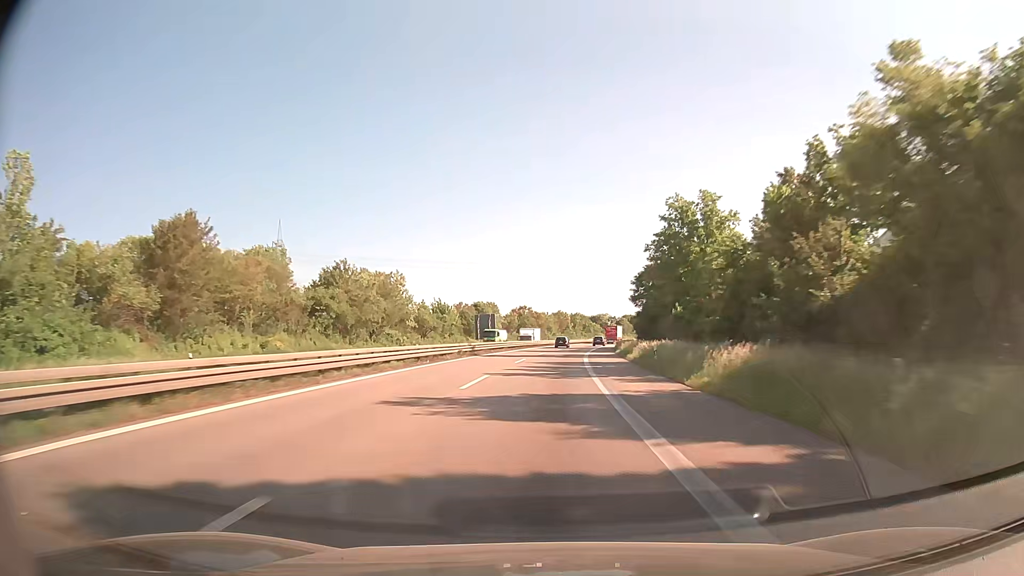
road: trunk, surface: asphalt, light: Day
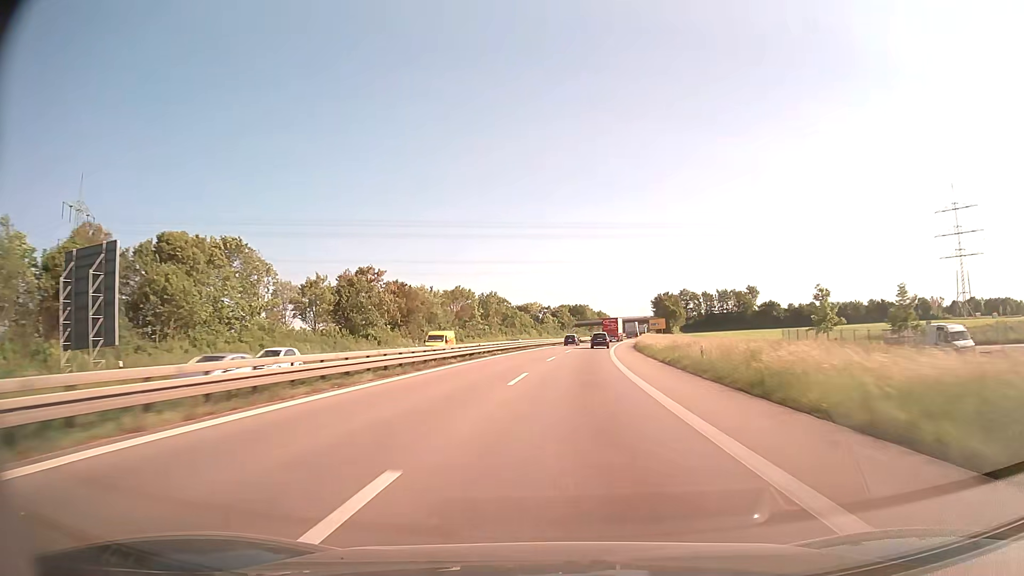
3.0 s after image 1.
(+6.7, +106.0) m; +6°
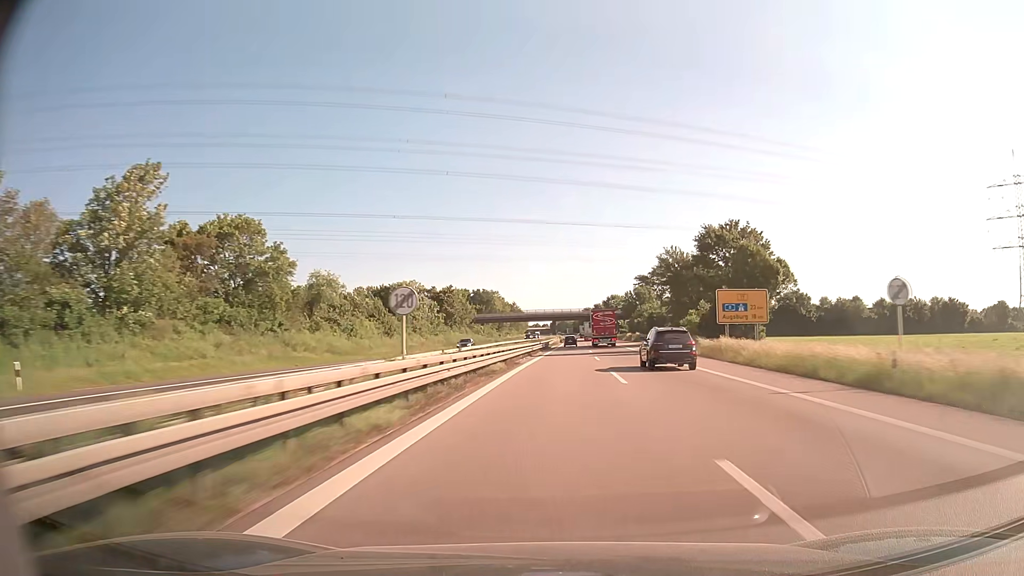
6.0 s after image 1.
(+6.1, +107.0) m; +7°
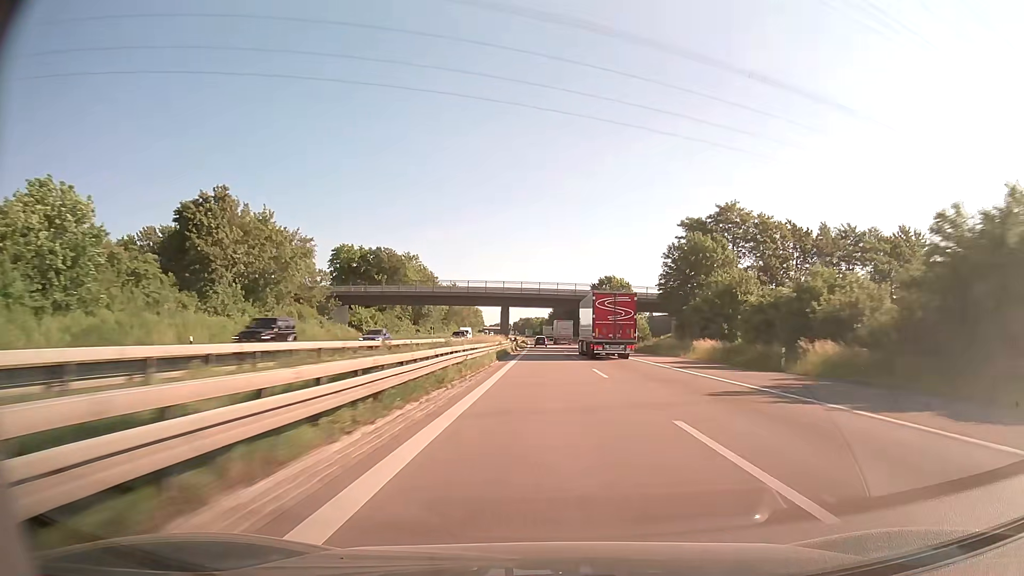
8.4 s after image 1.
(+3.5, +86.4) m; +3°
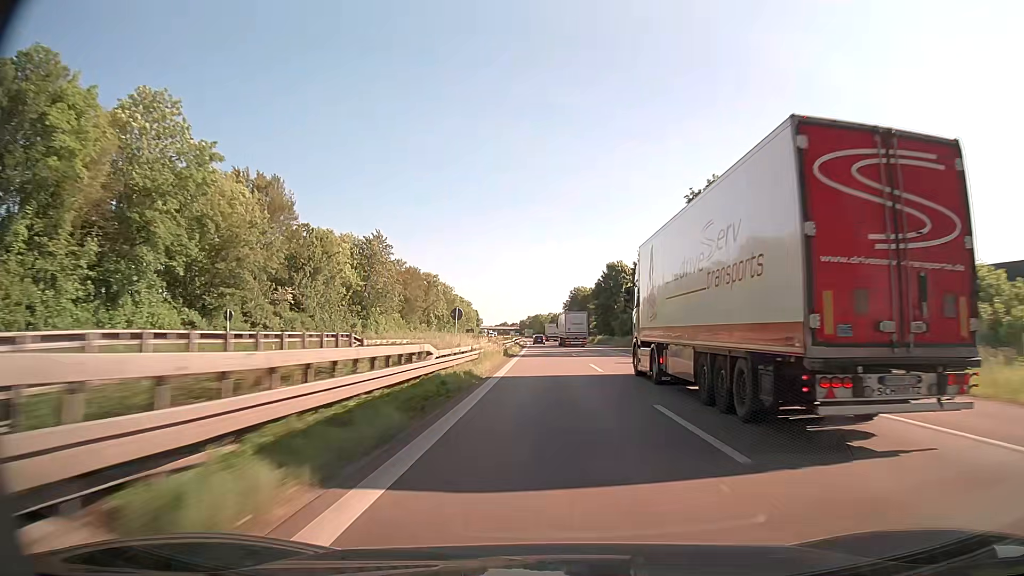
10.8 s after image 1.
(-0.7, +87.7) m; -2°
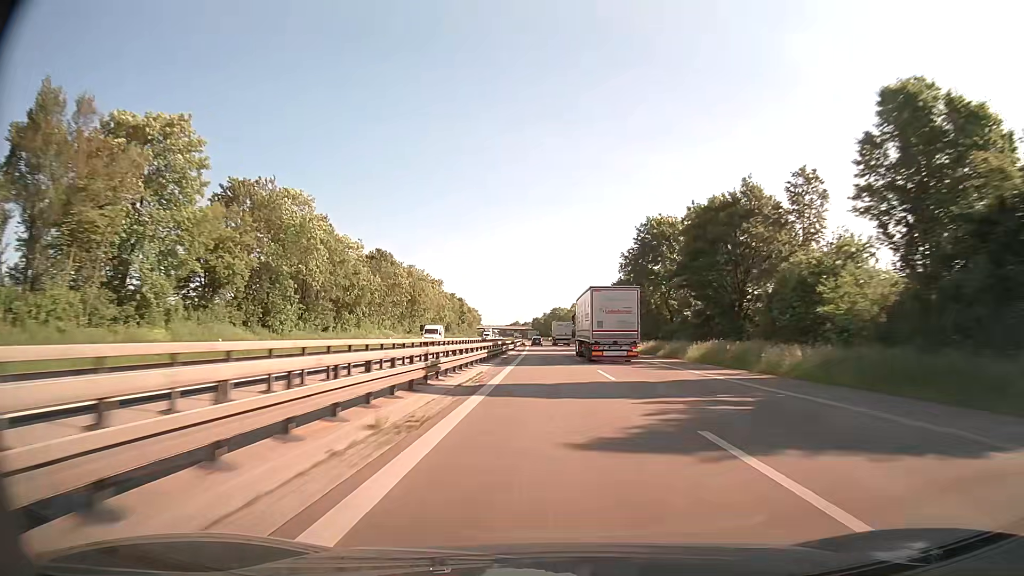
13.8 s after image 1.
(-0.2, +111.6) m; -1°
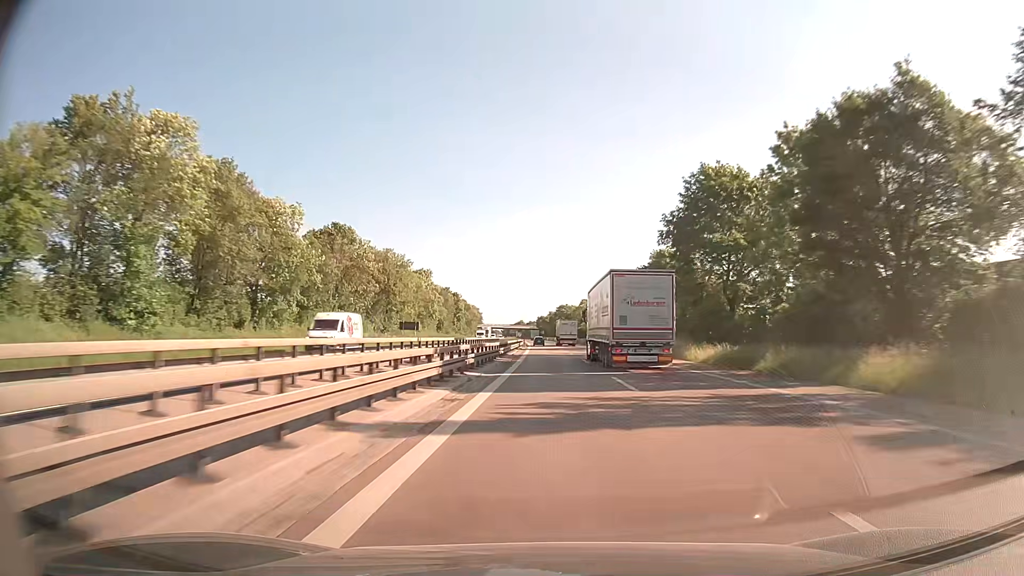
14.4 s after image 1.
(-0.2, +22.6) m; -1°
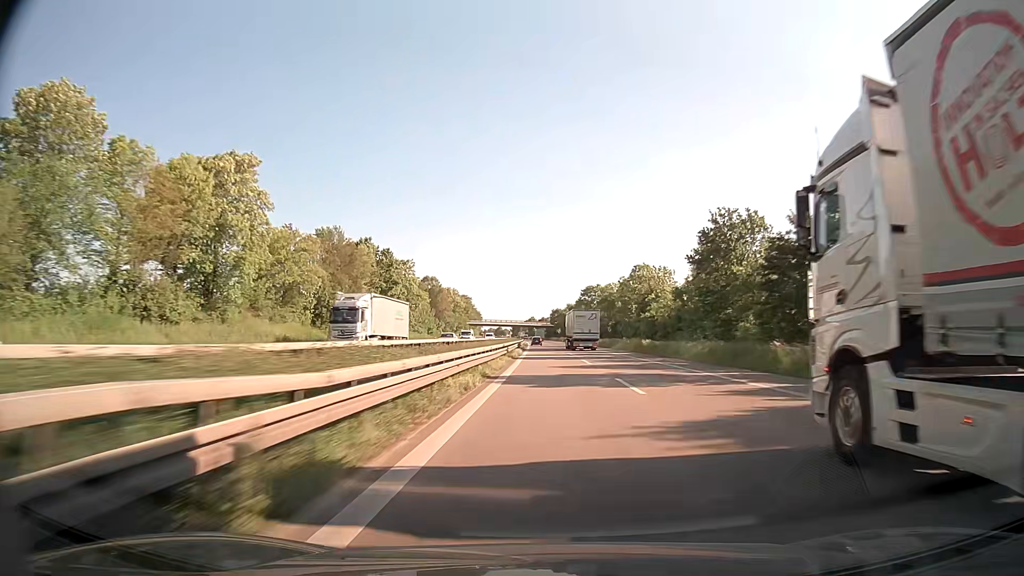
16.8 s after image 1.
(-0.7, +91.0) m; -1°
(0, +10) (0, +20) (0, +30) (0, +40) (0, +50) (-1, +60) (-1, +70) (-1, +80) (-1, +90) (-1, +100) m
